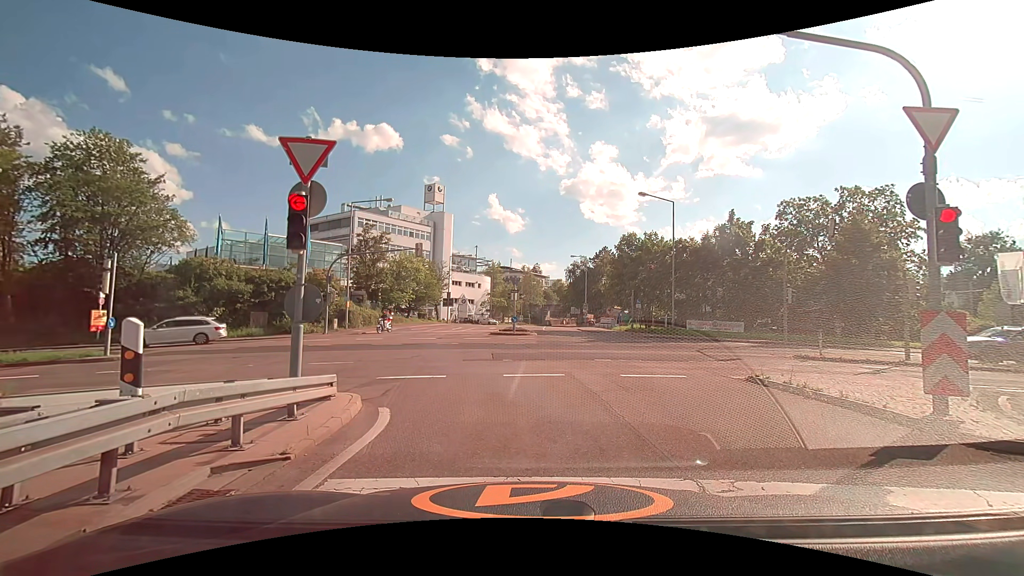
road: motorway_link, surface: asphalt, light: Day
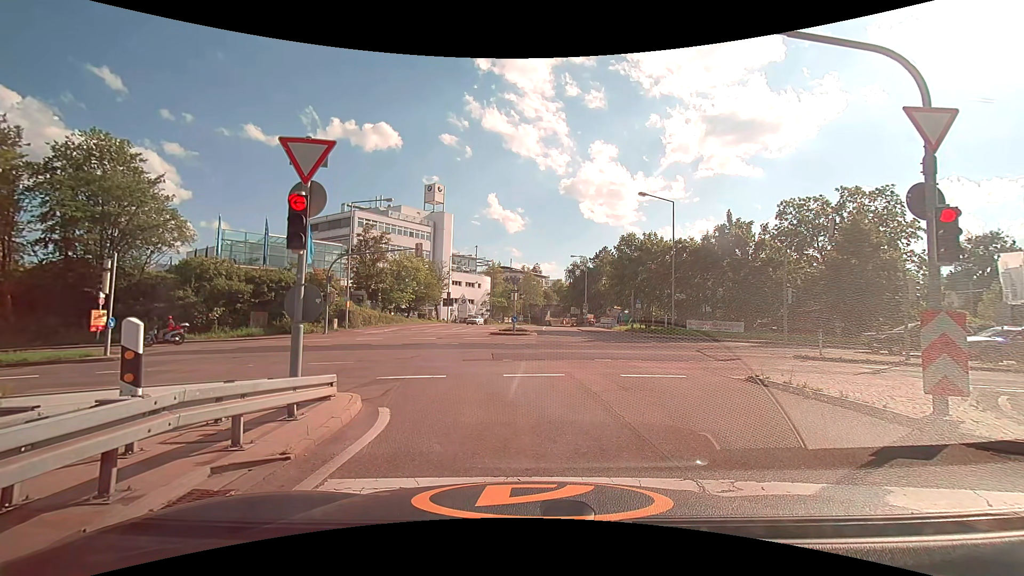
(0.0, 0.0) m; 0°
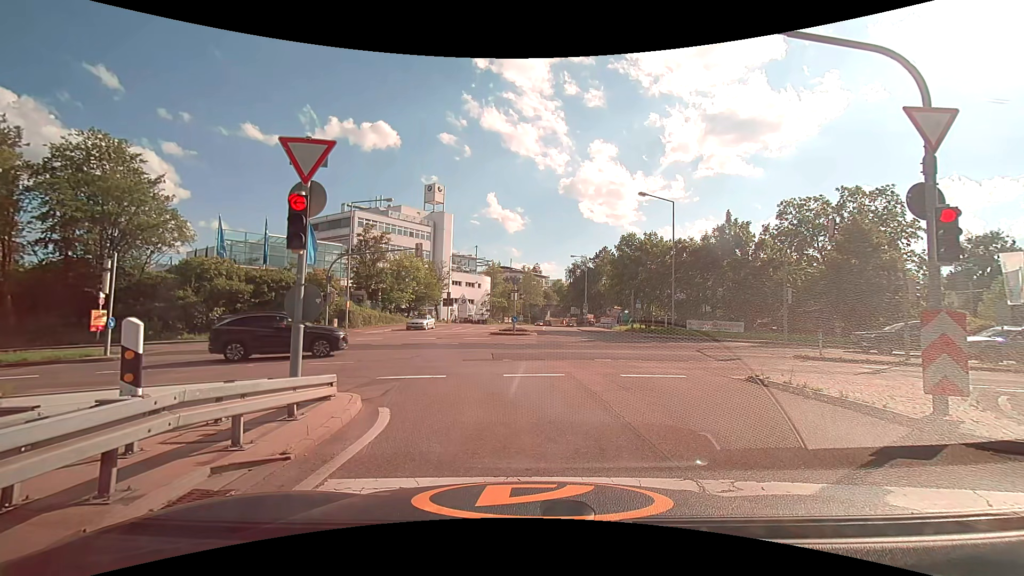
(0.0, 0.0) m; 0°
